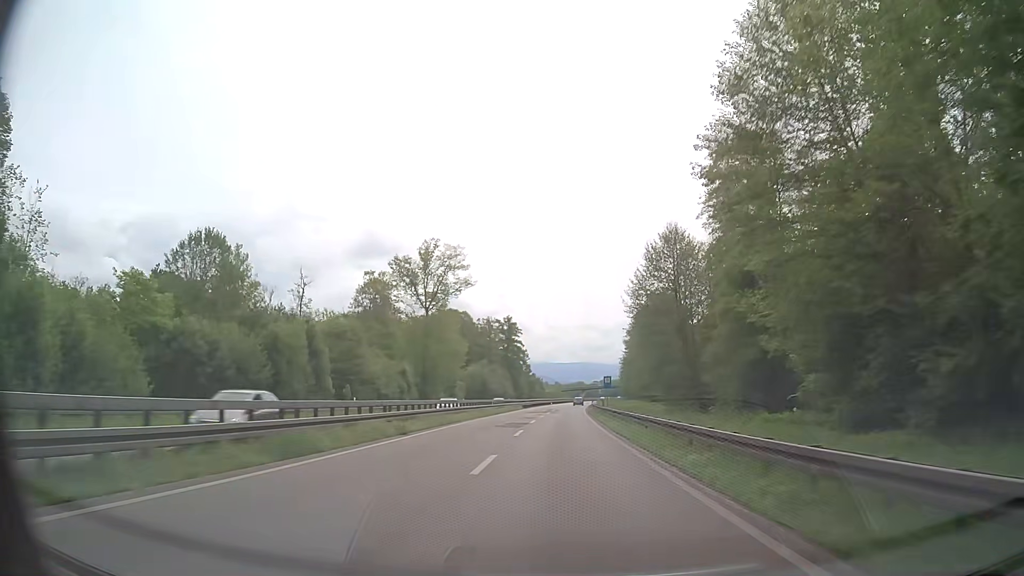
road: trunk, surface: asphalt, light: Day
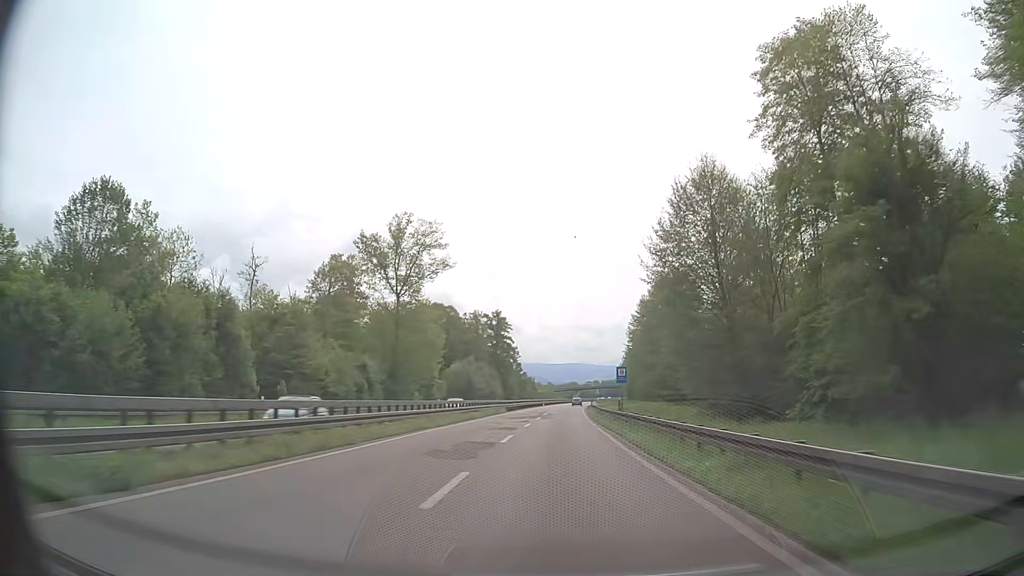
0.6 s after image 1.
(+0.1, +15.7) m; +1°
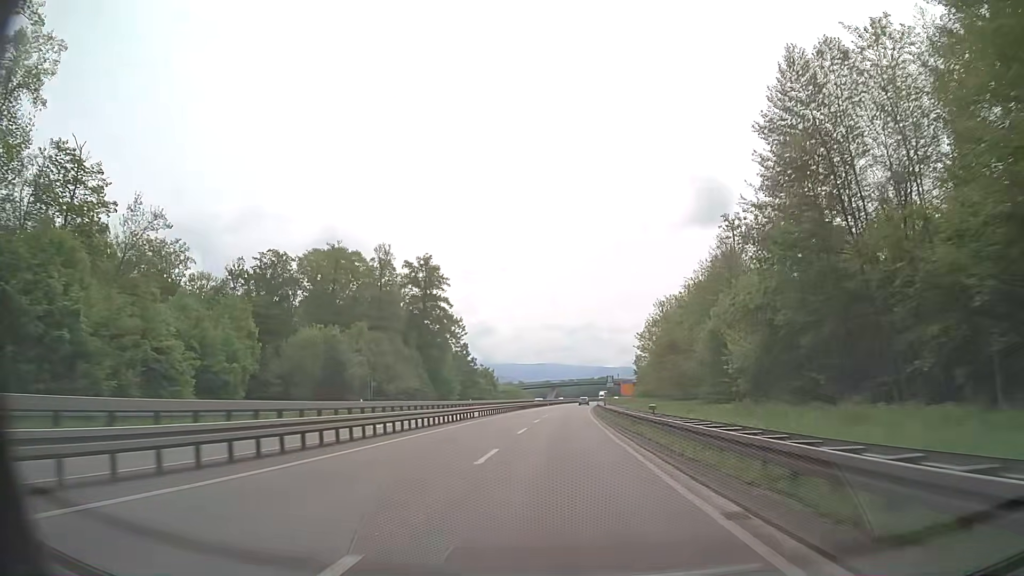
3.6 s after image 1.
(+1.6, +78.3) m; +2°
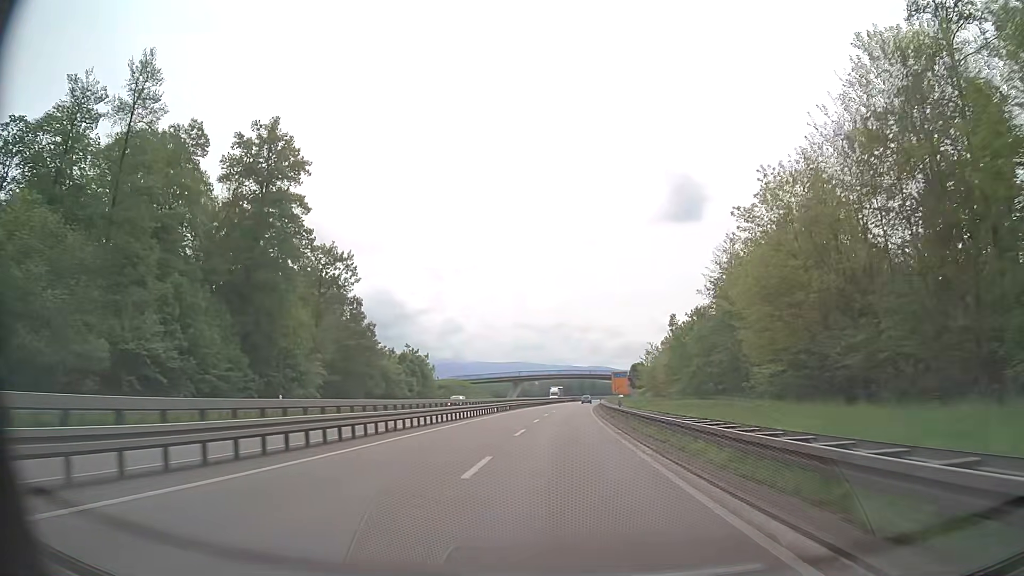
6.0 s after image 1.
(+1.1, +62.5) m; +3°
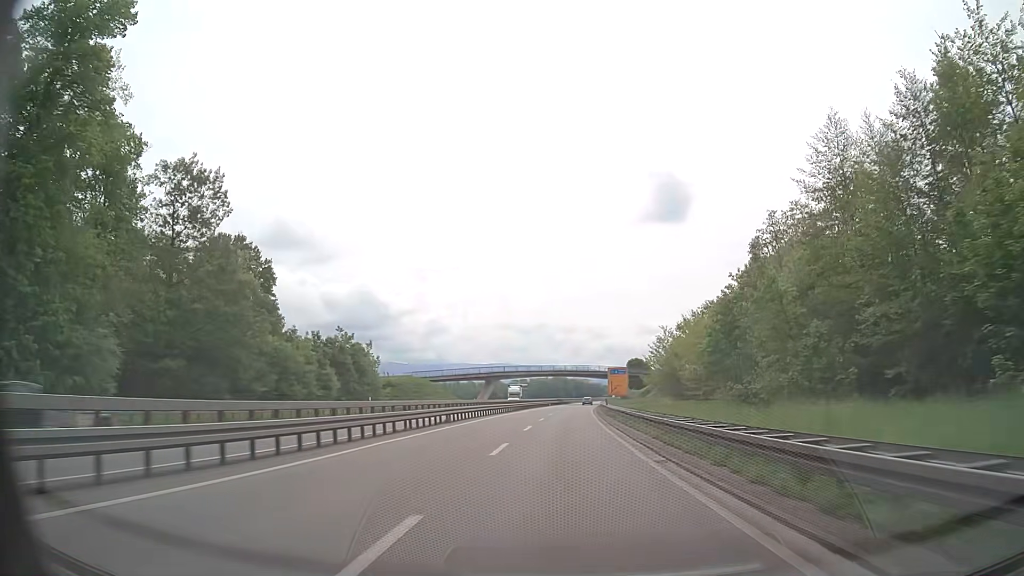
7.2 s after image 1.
(+0.3, +31.3) m; +1°
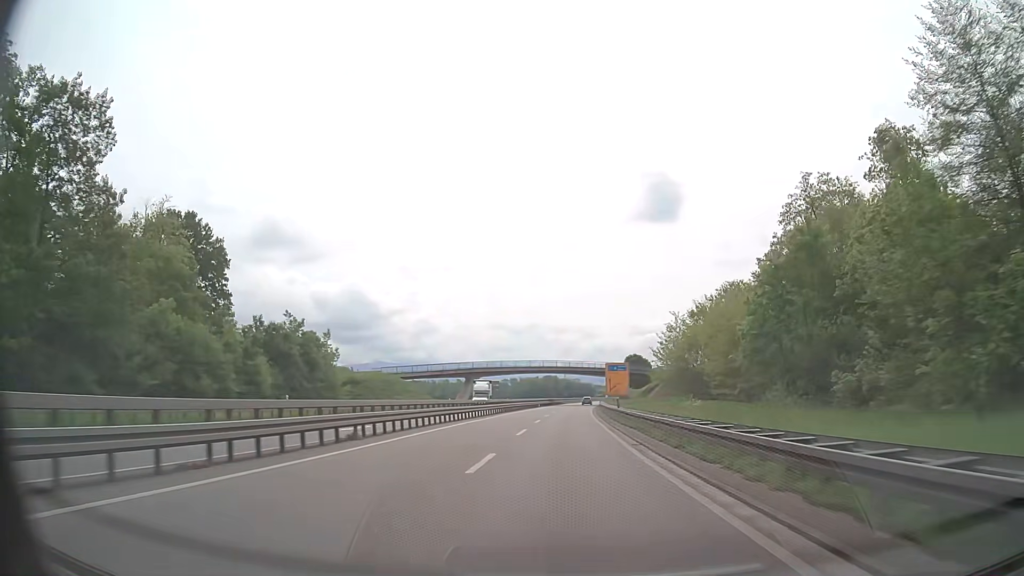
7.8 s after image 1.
(+0.1, +15.6) m; +1°
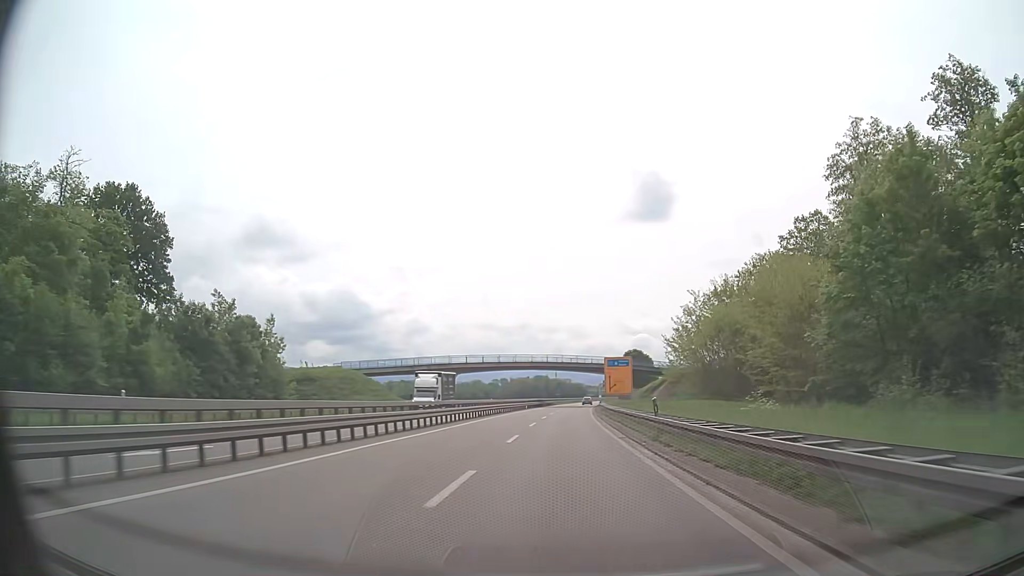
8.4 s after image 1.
(+0.1, +15.6) m; +1°
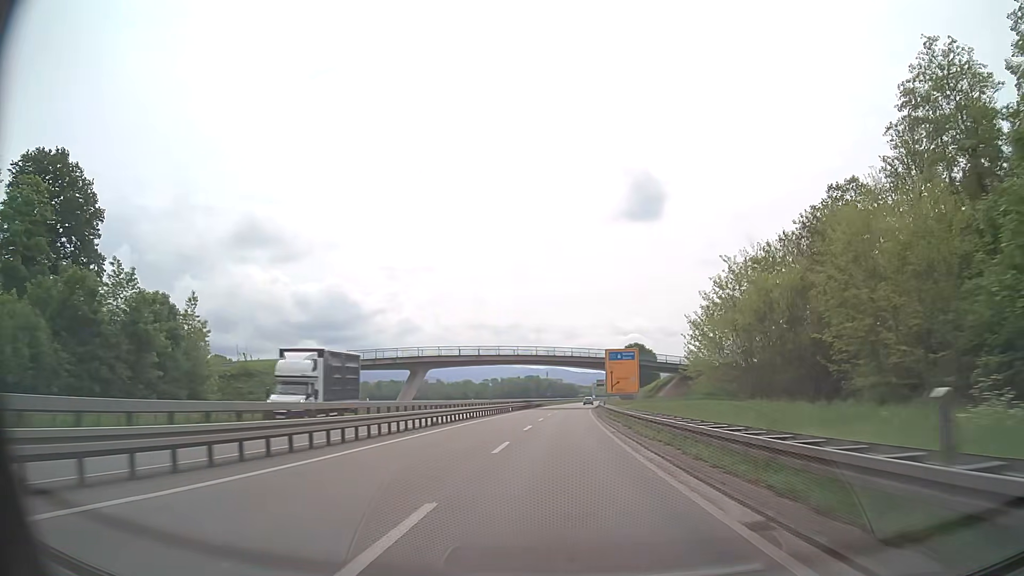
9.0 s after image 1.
(+0.1, +15.6) m; +1°
(0, +10) (0, +20) (0, +30) (+1, +40) (+1, +50) (+1, +60) (+2, +70) (+3, +80) (+3, +90) (+4, +100) m
